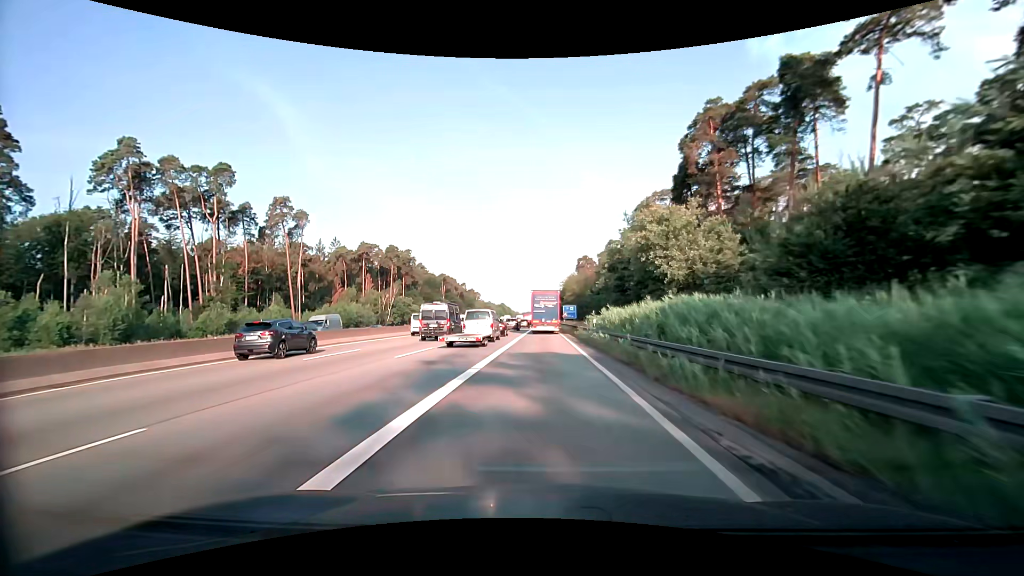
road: motorway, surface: asphalt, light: Day
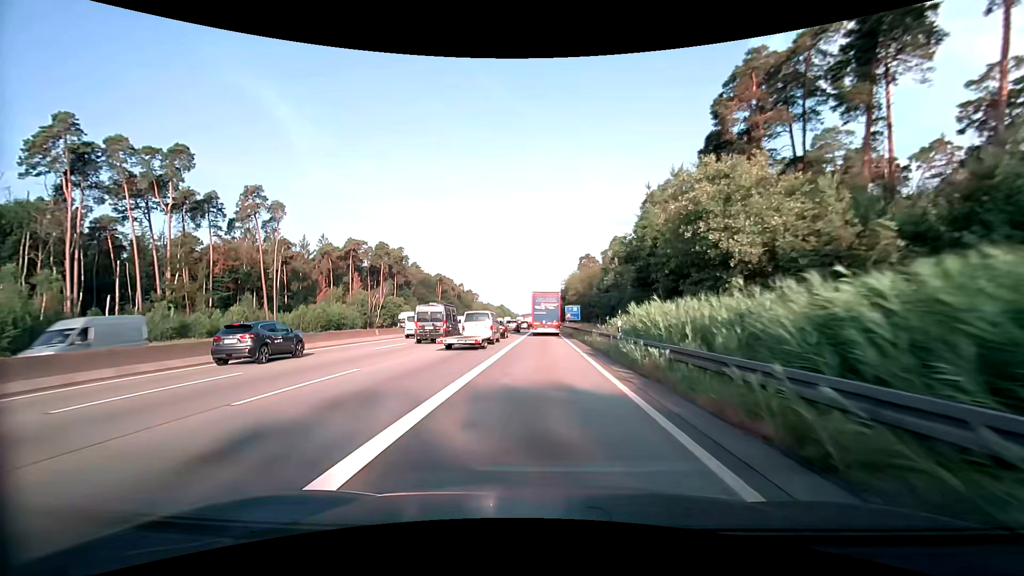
(0.0, +9.9) m; 0°
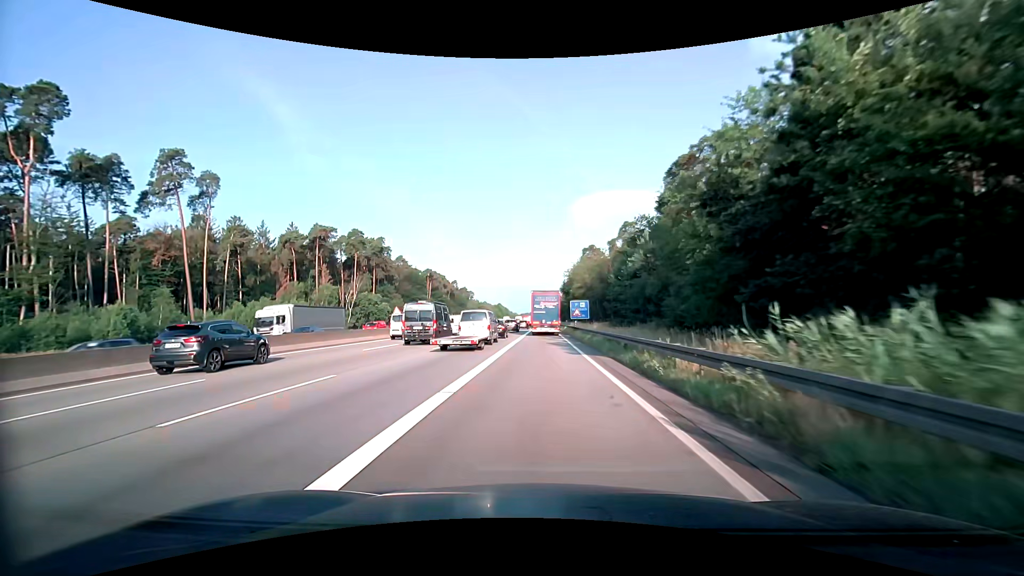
(0.0, +19.7) m; 0°
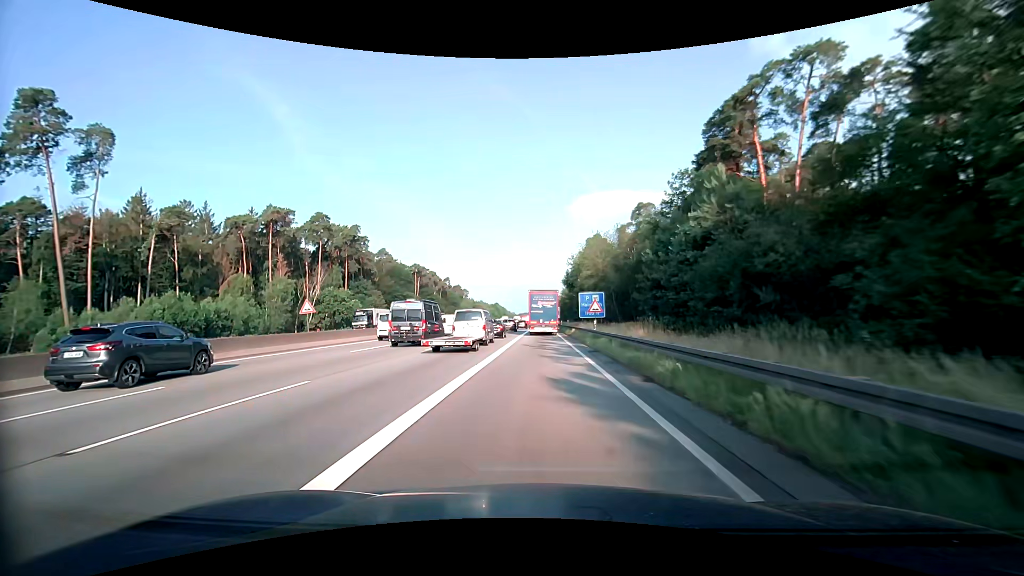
(0.0, +19.4) m; 0°
(0, +10) (0, +20) (0, +30) (0, +40) (0, +50) (0, +60) (0, +70) (-1, +80) (-1, +90) (-1, +100) m
